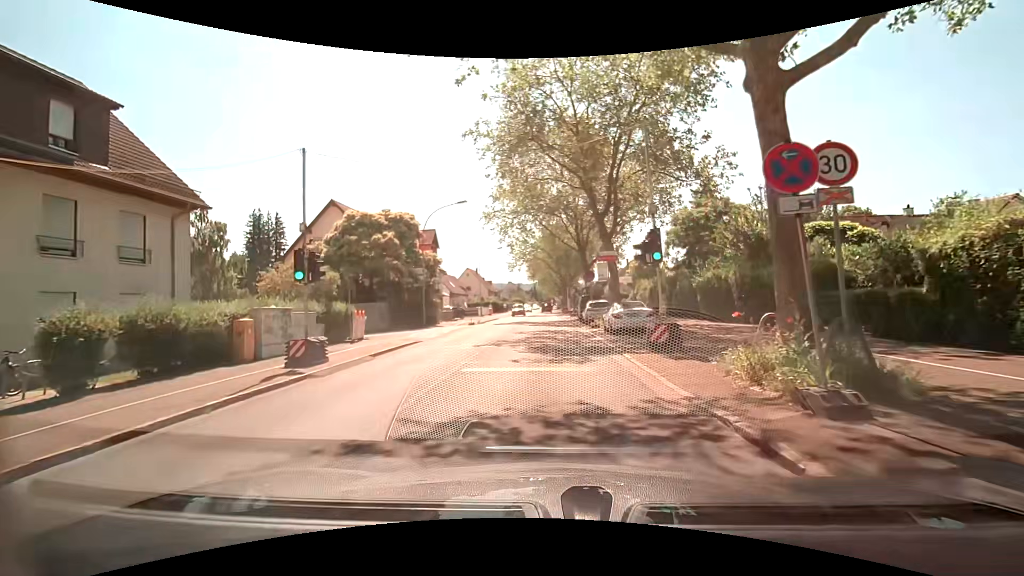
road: secondary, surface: asphalt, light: Day
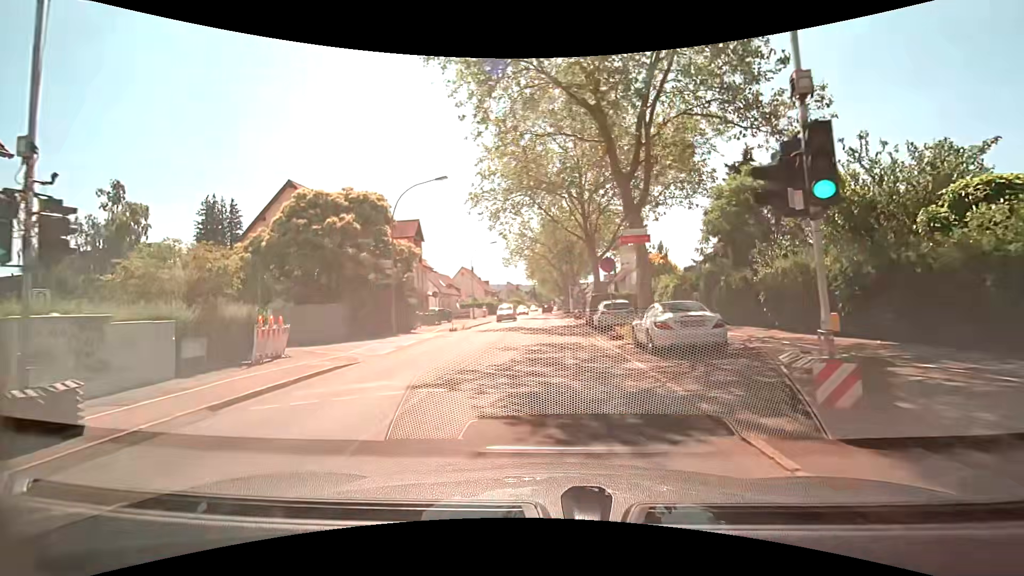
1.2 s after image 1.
(-0.1, +7.7) m; 0°
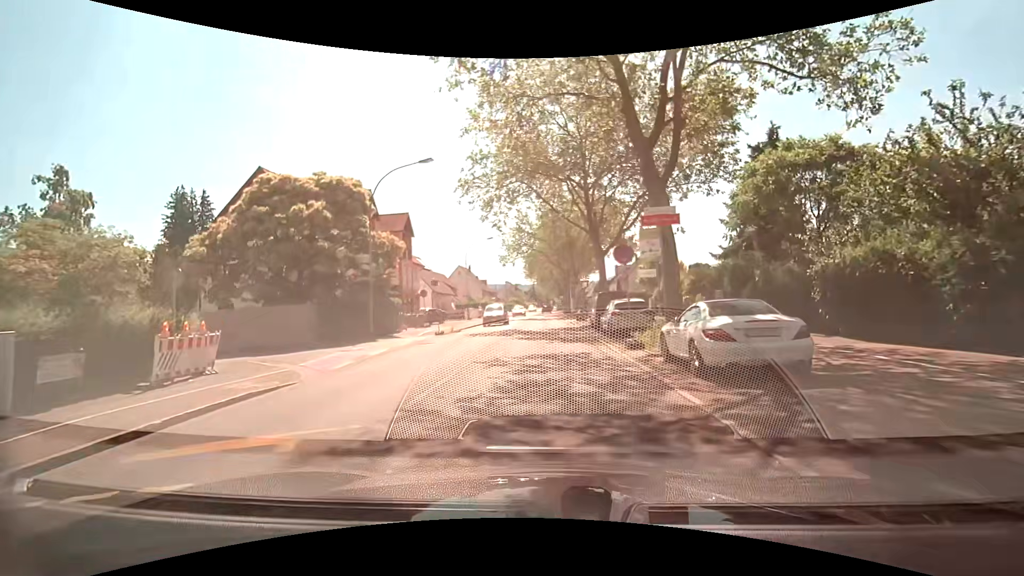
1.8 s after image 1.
(-0.1, +3.8) m; -1°
(0, +10) (0, +20) (0, +30) (0, +40) (0, +50) (0, +60) (0, +70) (0, +80) (+1, +90) (+1, +100) m
